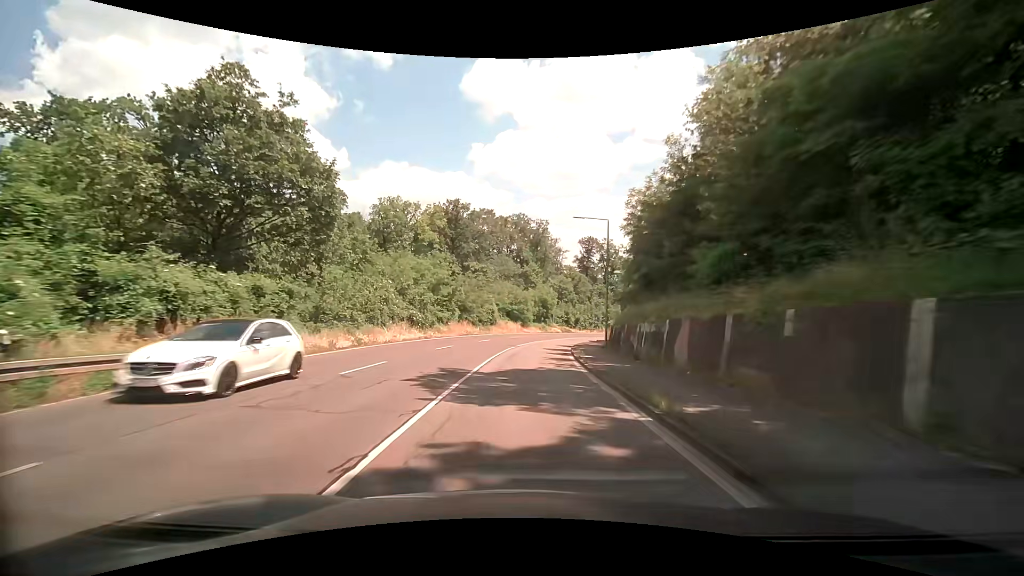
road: secondary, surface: asphalt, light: Day
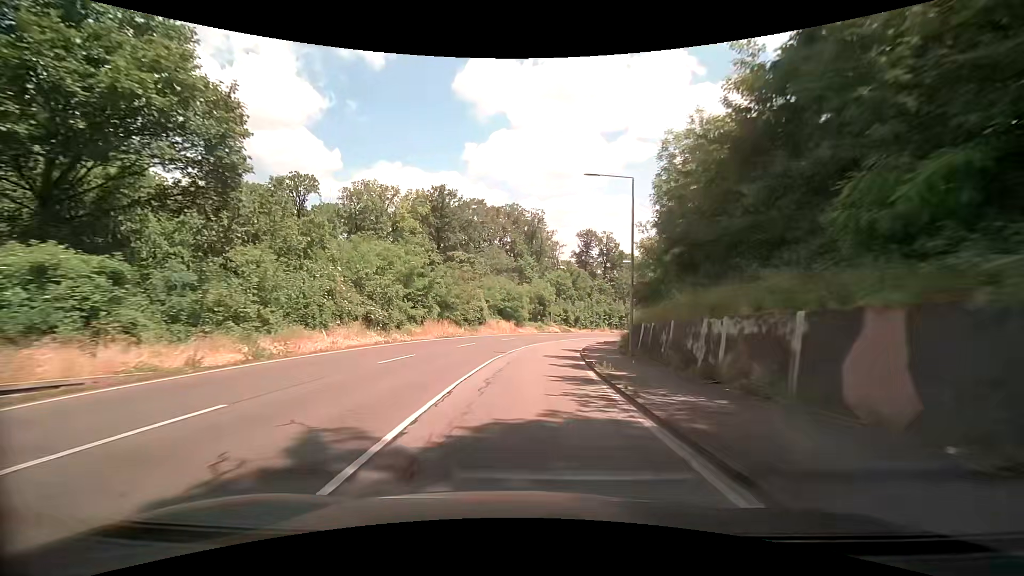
(0.0, +8.9) m; +1°
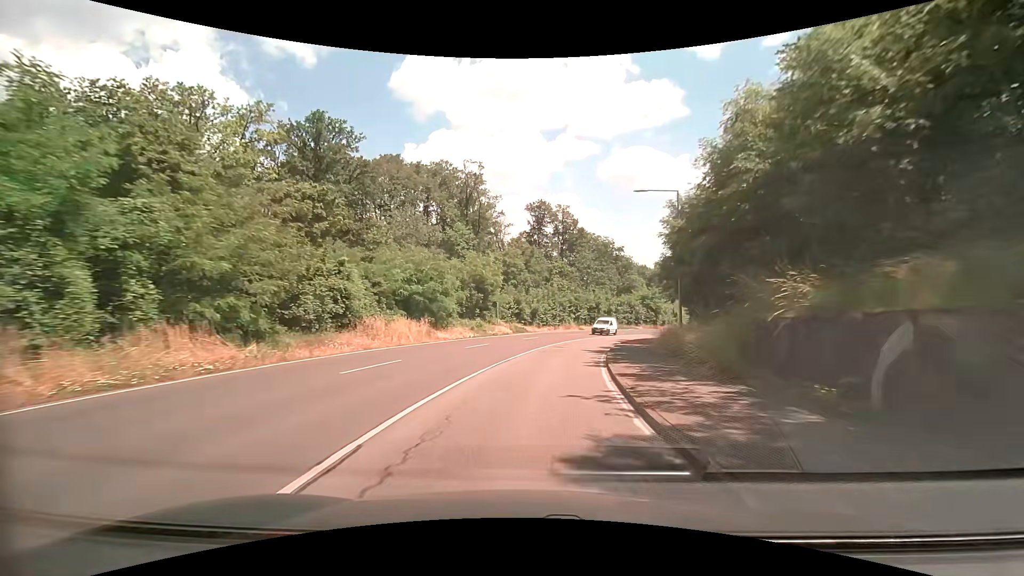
(+1.3, +26.8) m; +6°
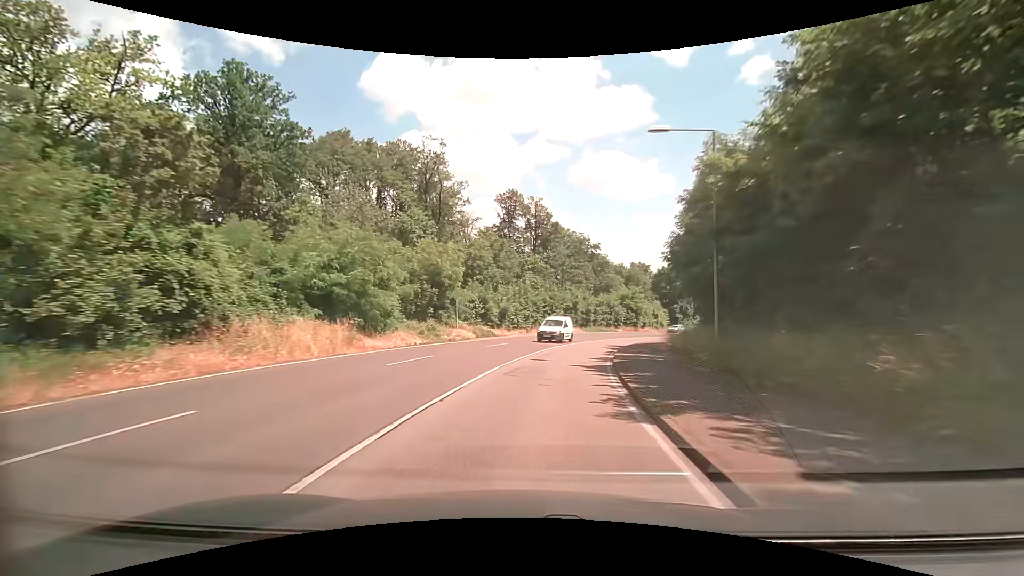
(+0.2, +8.9) m; +3°
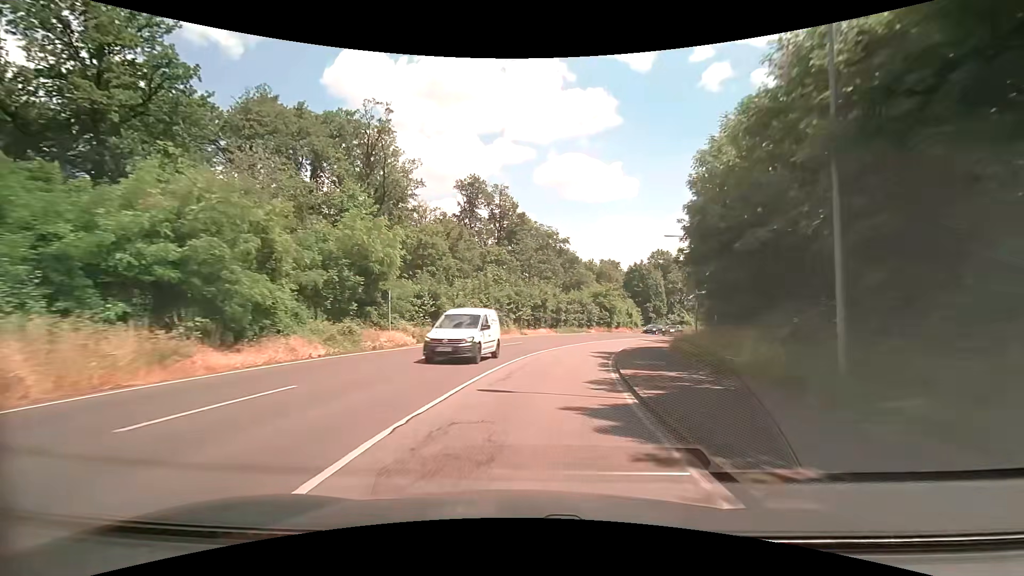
(+0.4, +8.9) m; +4°
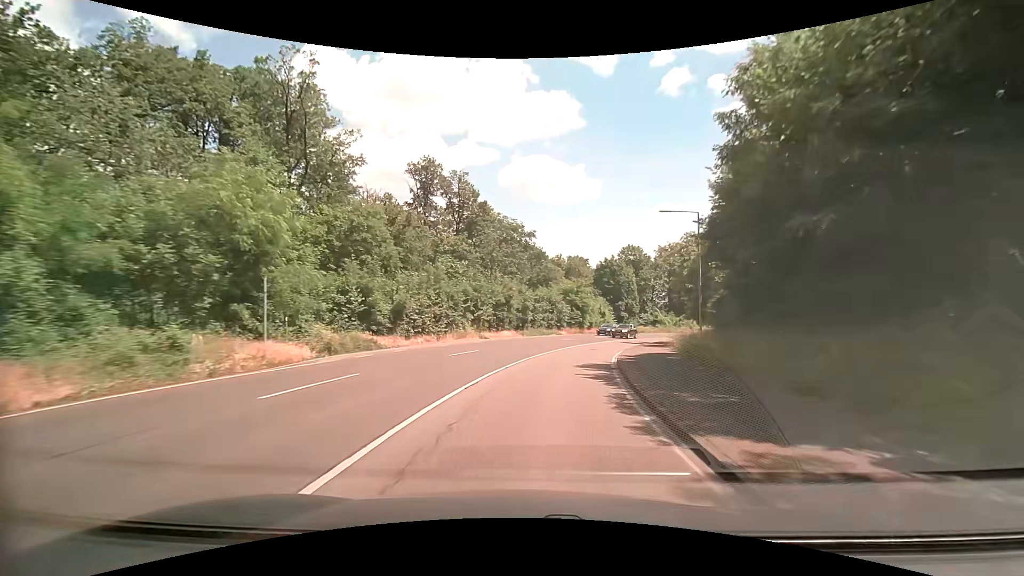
(+0.4, +8.8) m; +4°
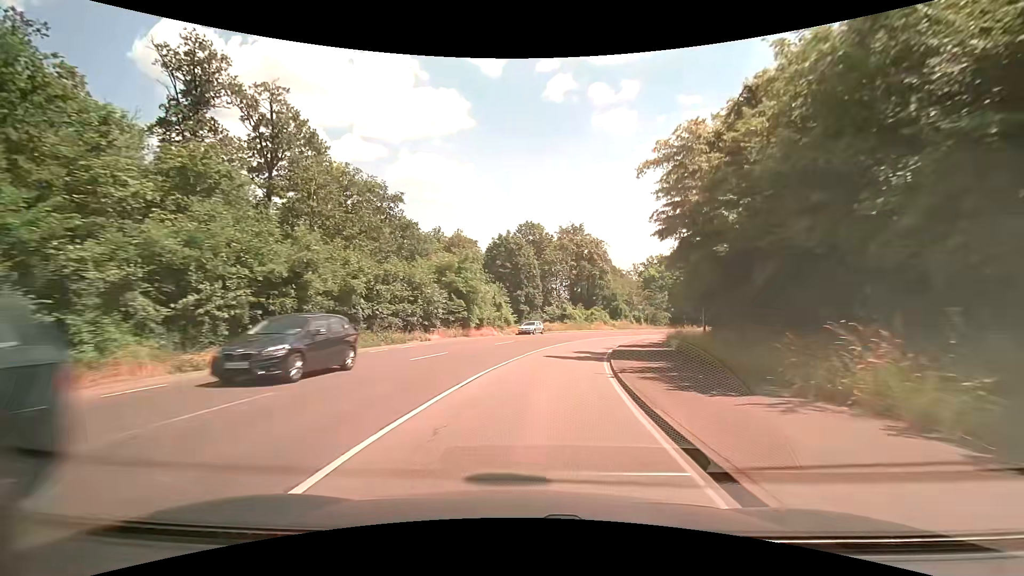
(+2.9, +26.1) m; +13°
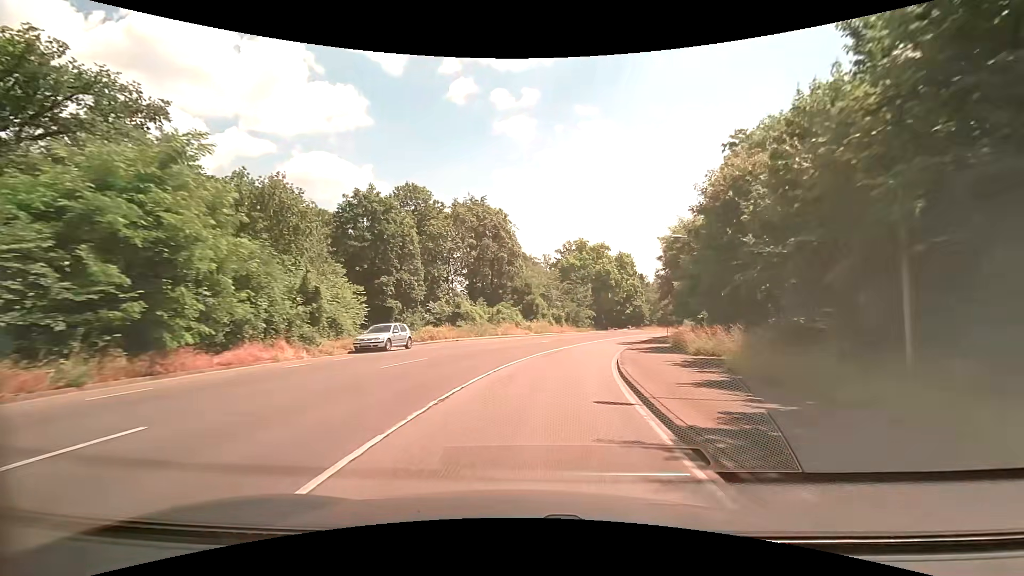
(+2.4, +25.9) m; +10°
(+1, +10) (+2, +20) (+4, +30) (+7, +39) (+10, +49) (+13, +58) (+17, +68) (+21, +77) (+25, +86) (+30, +94) m
